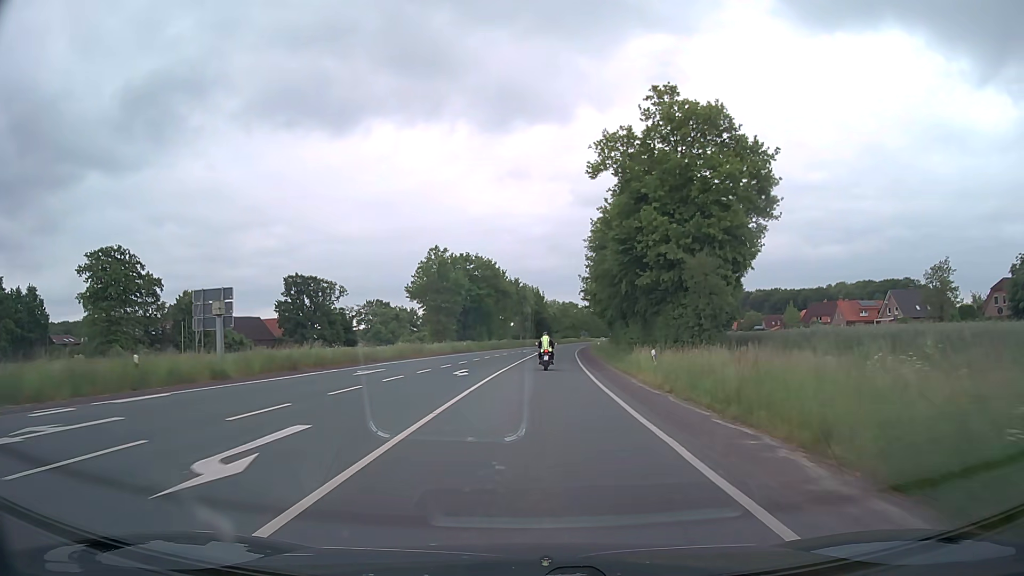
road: secondary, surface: asphalt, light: Day
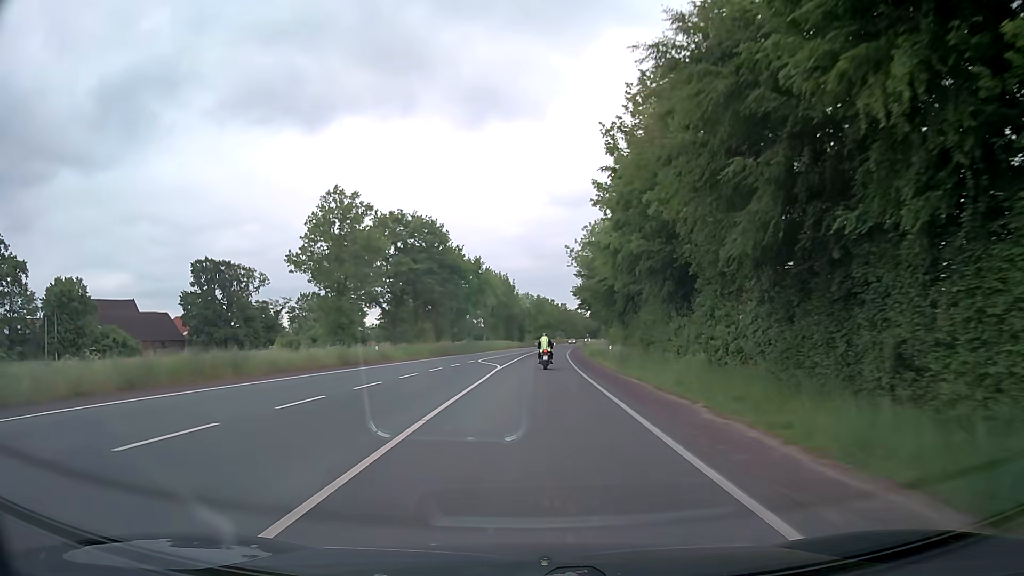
(+0.7, +31.7) m; +2°
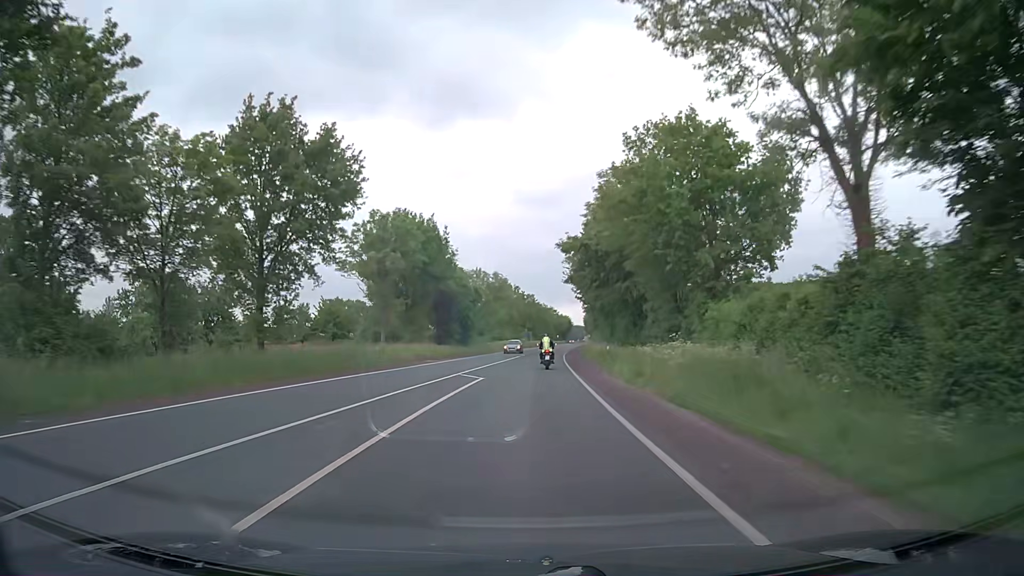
(+1.5, +54.8) m; +3°
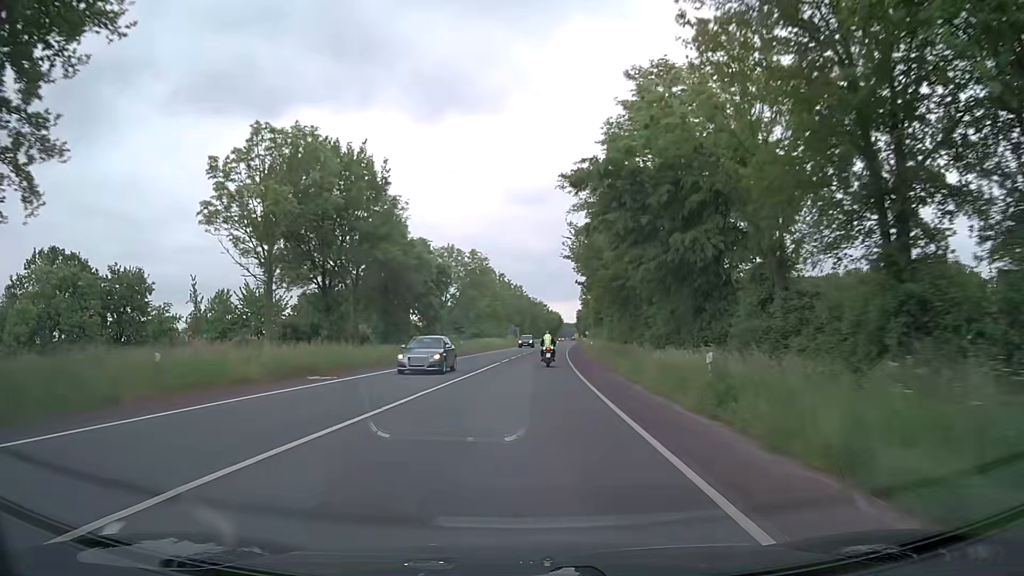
(+0.1, +22.5) m; +1°
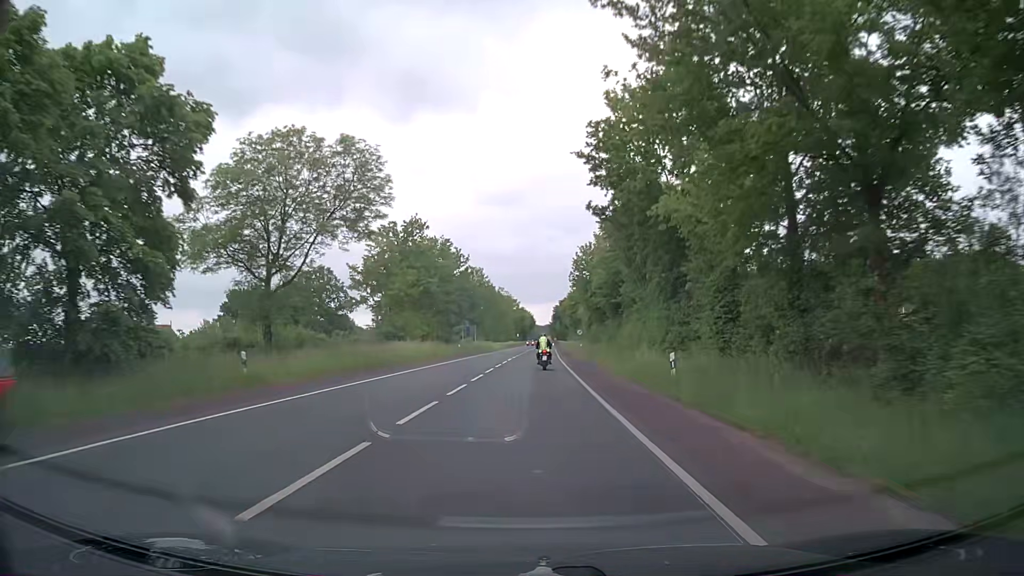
(+1.1, +45.1) m; +4°
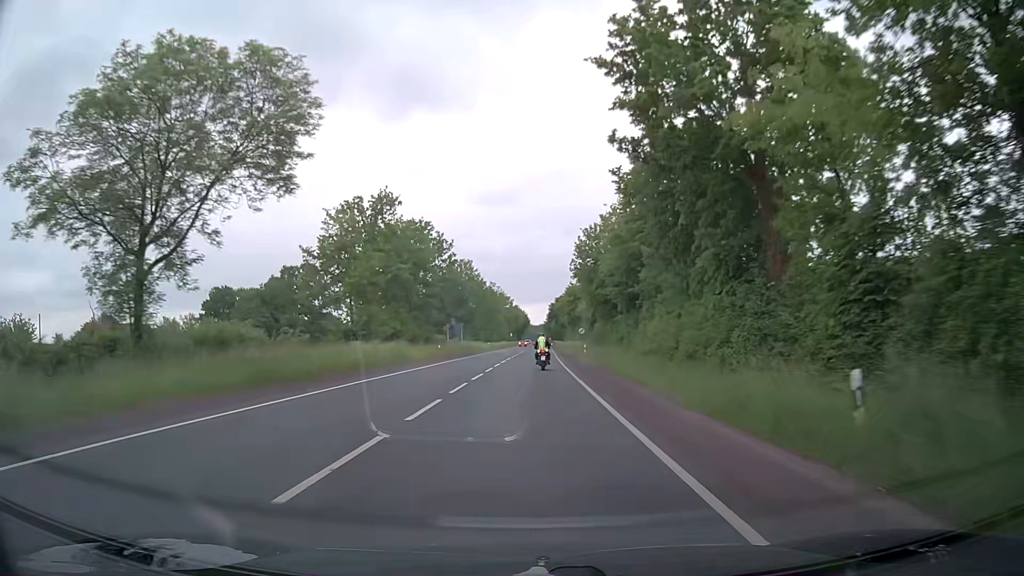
(-0.1, +11.3) m; 0°
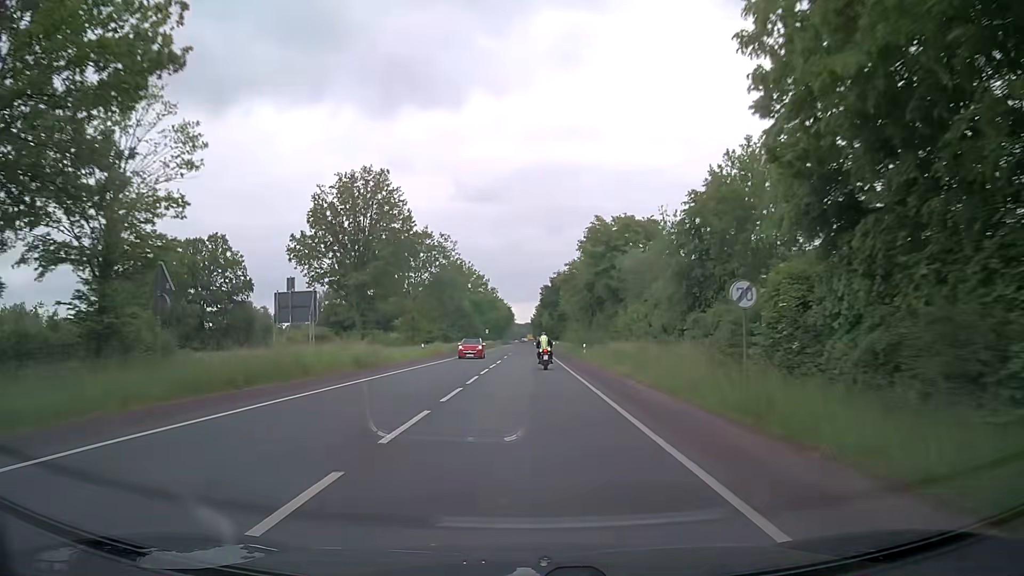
(+0.4, +56.3) m; +1°
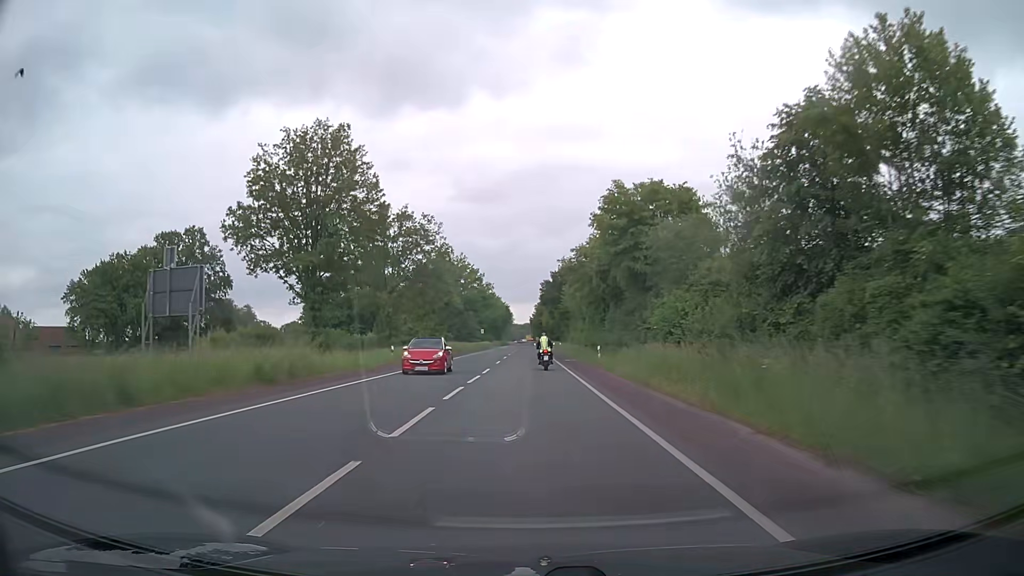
(0.0, +11.3) m; 0°
(0, +10) (0, +20) (0, +30) (0, +40) (0, +50) (0, +60) (0, +70) (0, +80) (0, +90) (0, +100) m
